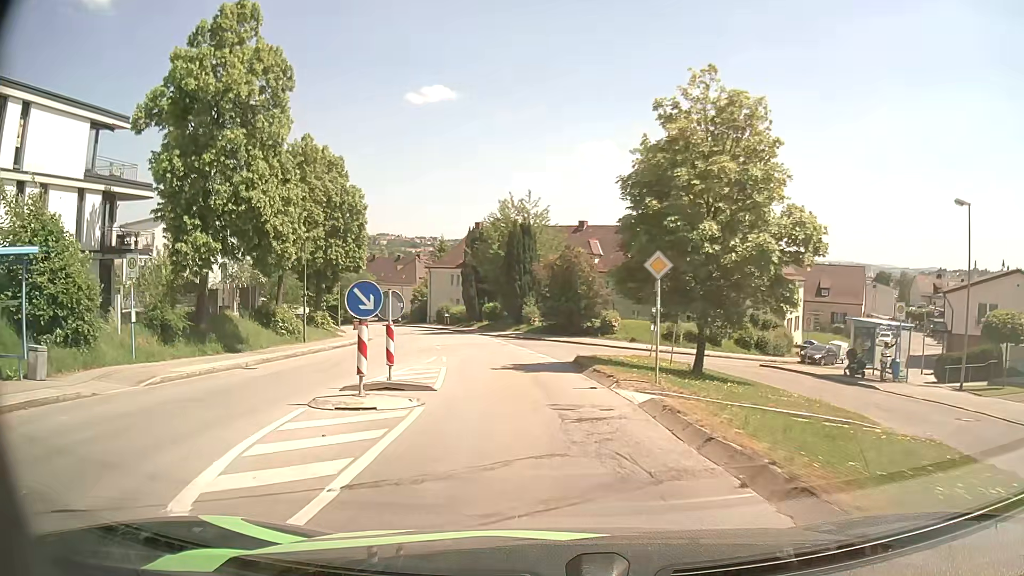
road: residential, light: Day
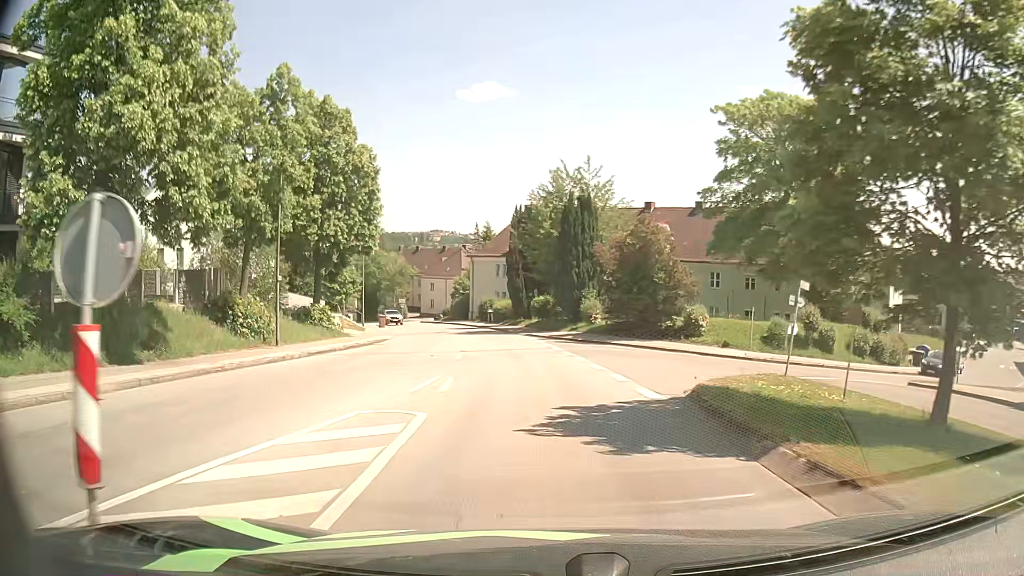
(-0.5, +10.8) m; -7°
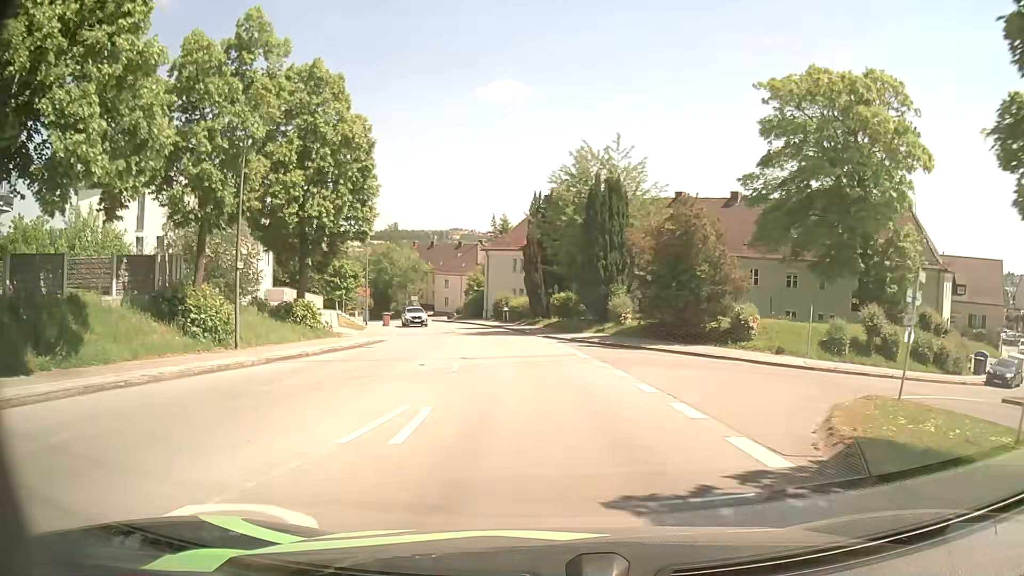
(+0.1, +5.4) m; +1°
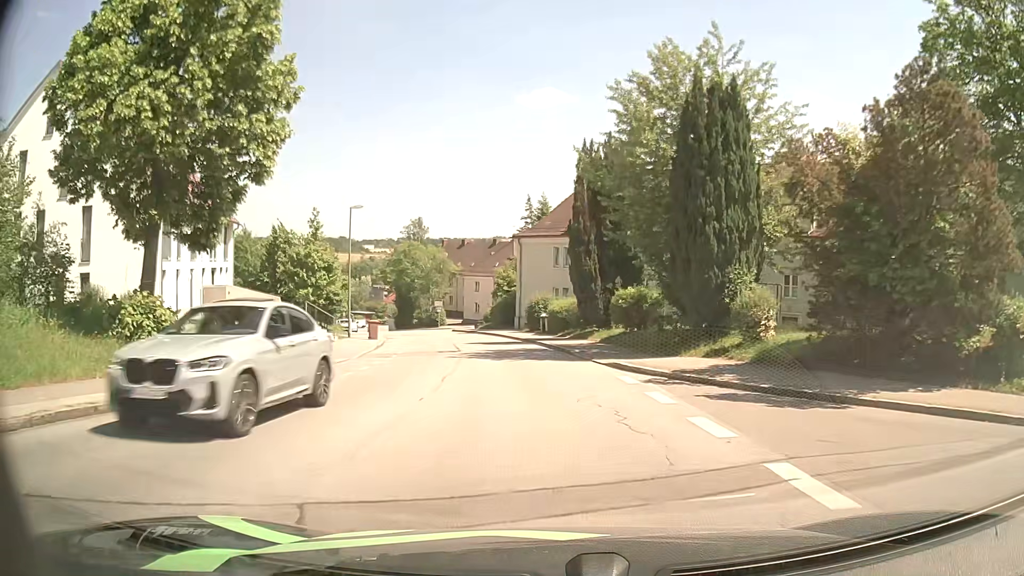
(-0.5, +16.2) m; -3°
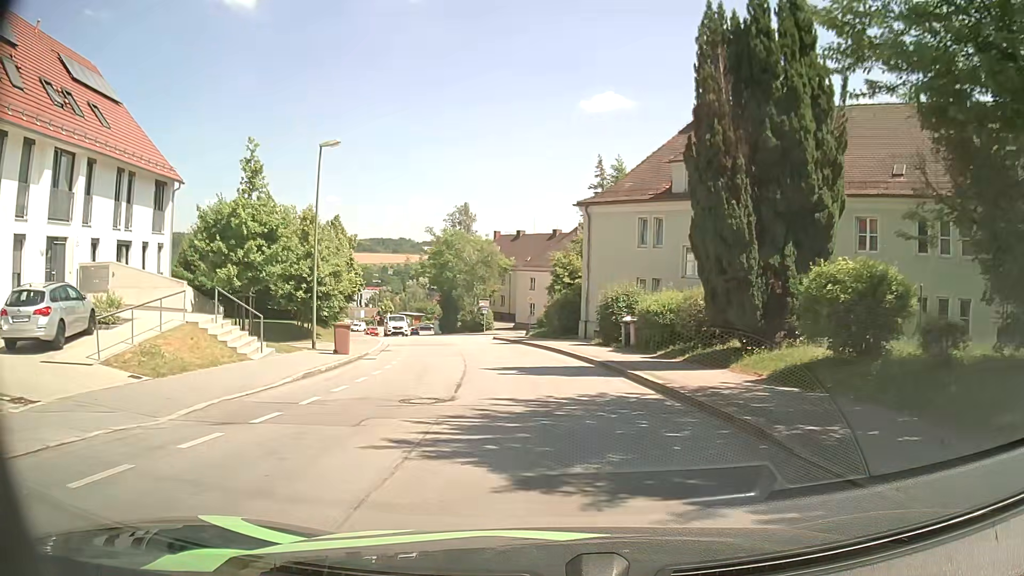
(-0.9, +15.6) m; -7°
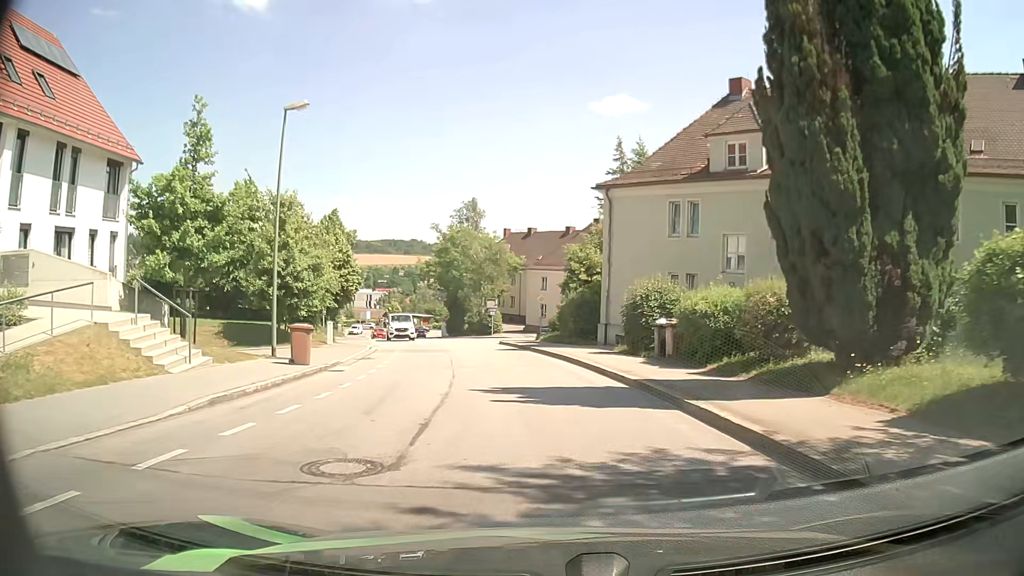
(+0.1, +5.0) m; 0°
